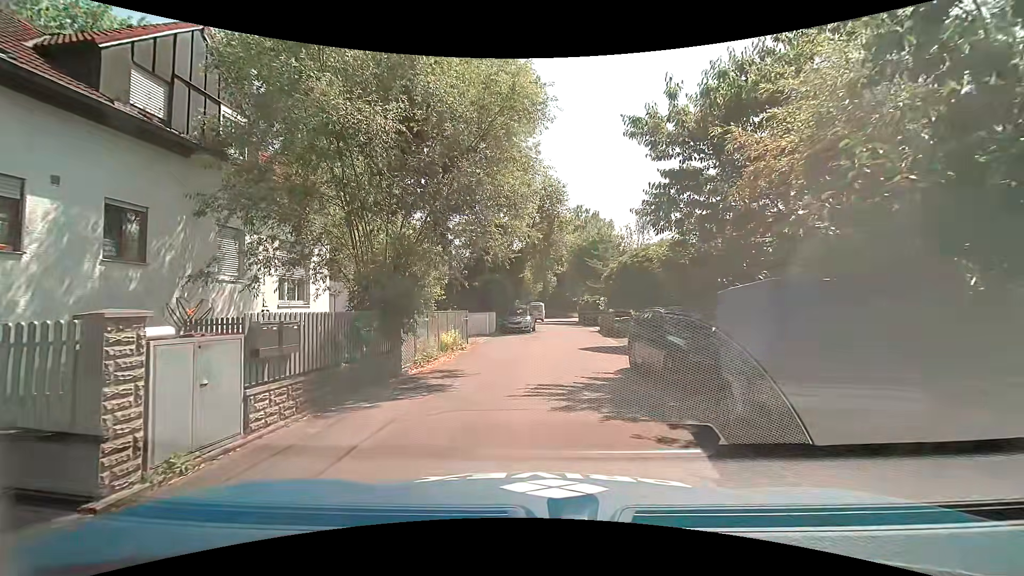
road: residential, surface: asphalt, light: Day
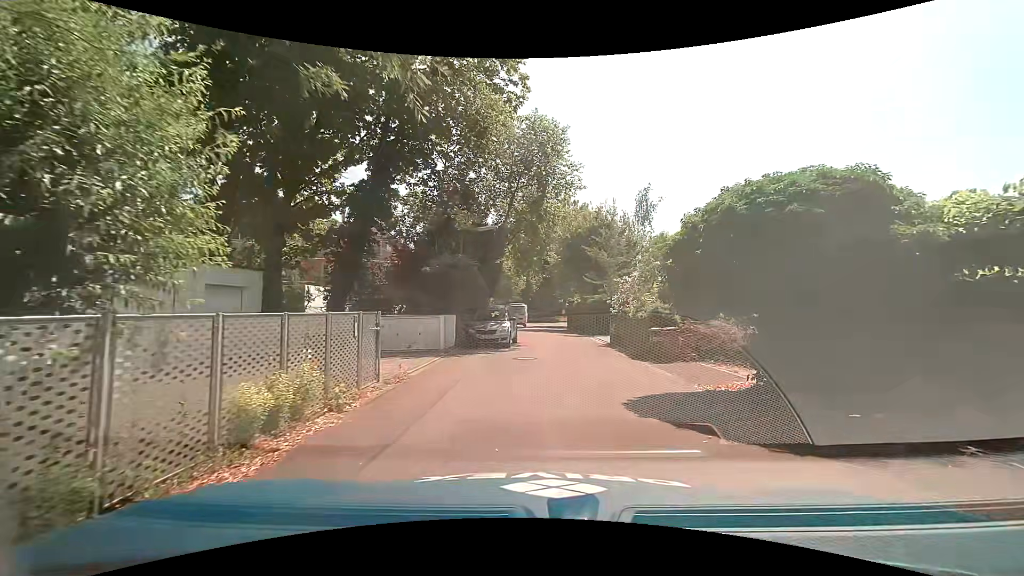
(0.0, +10.2) m; +2°
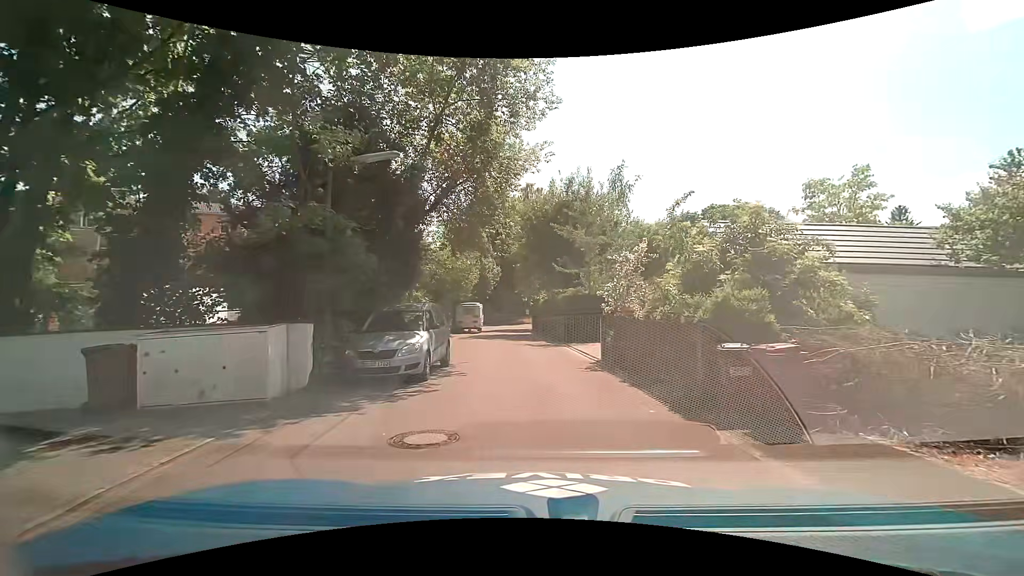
(+0.7, +8.7) m; +5°
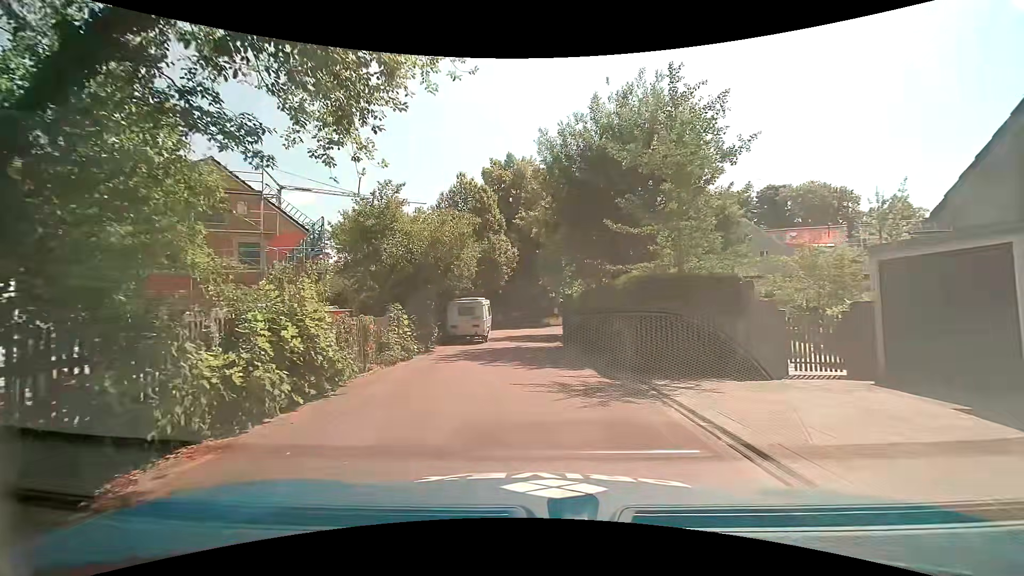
(+0.1, +12.1) m; -2°
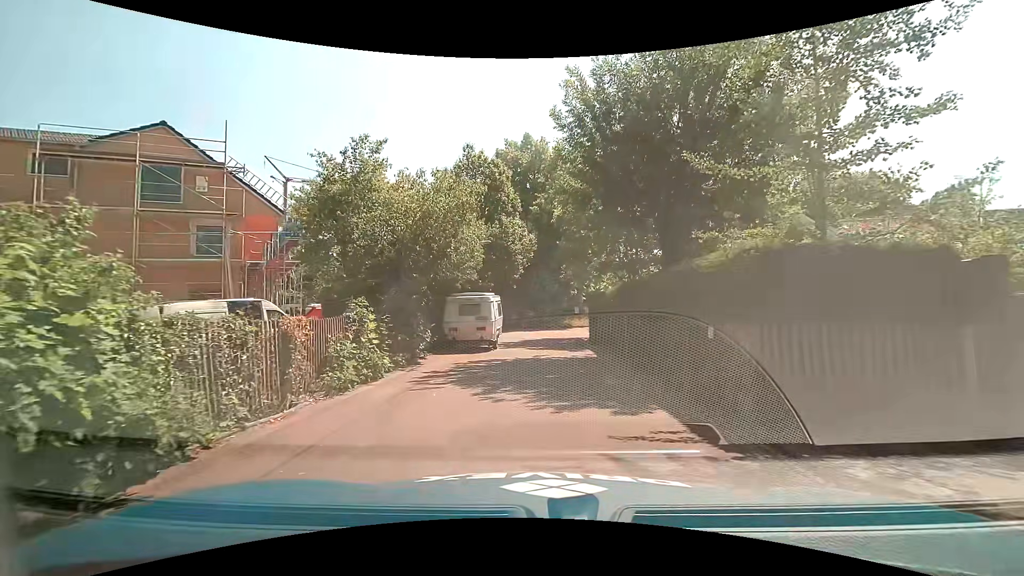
(-0.2, +5.1) m; -4°
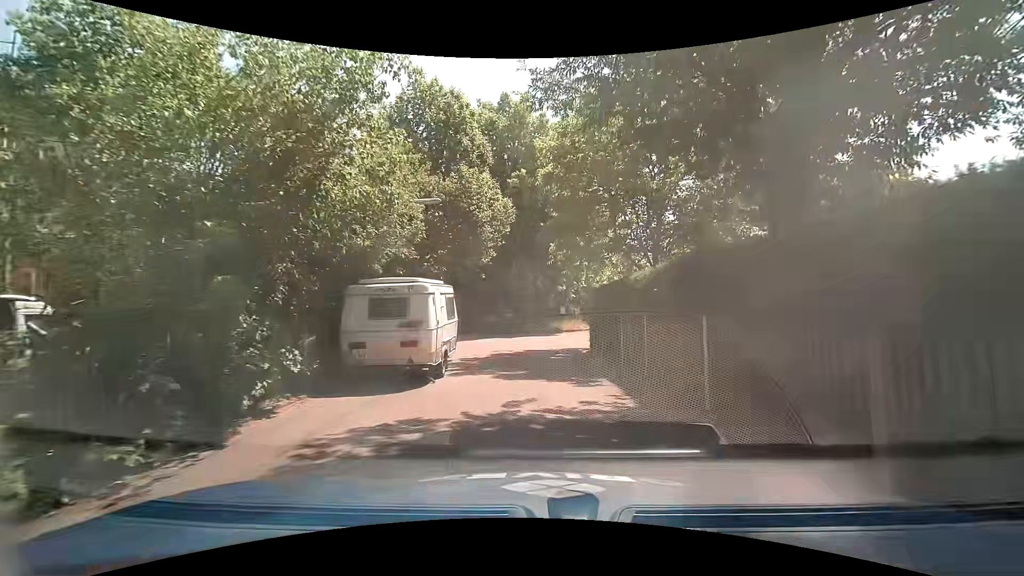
(+0.2, +8.0) m; +2°
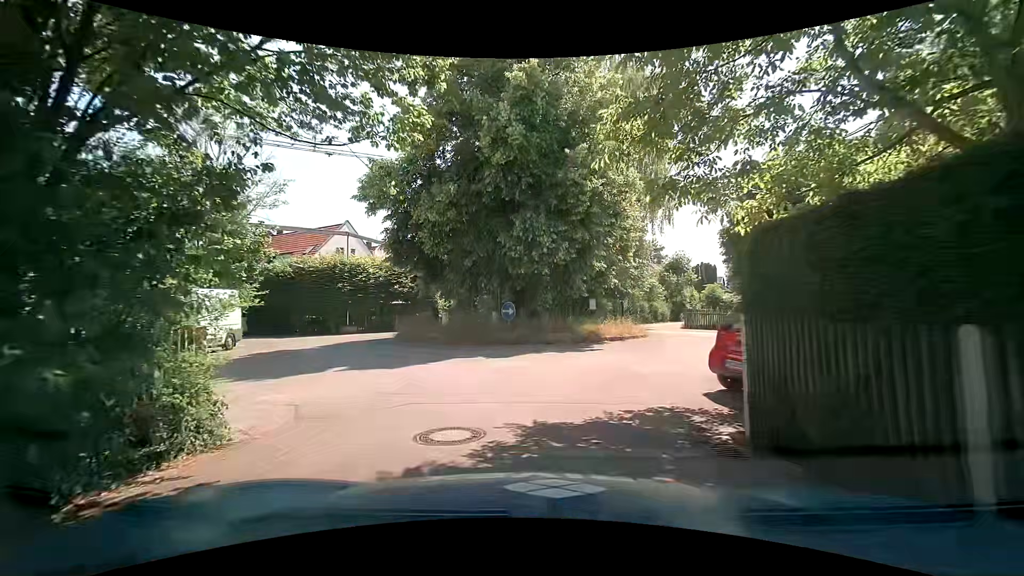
(+0.2, +12.7) m; -1°
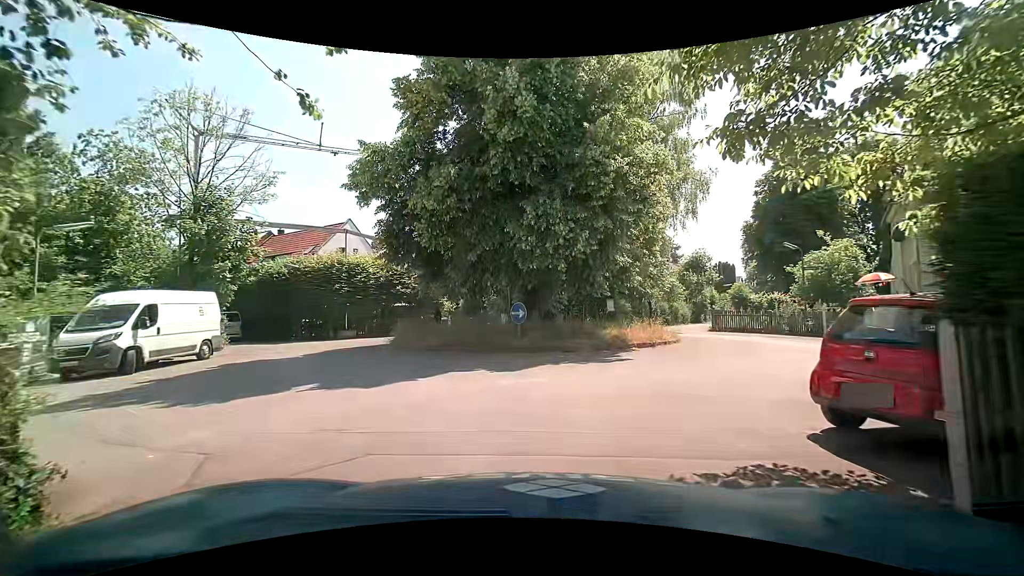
(0.0, +2.4) m; -1°
